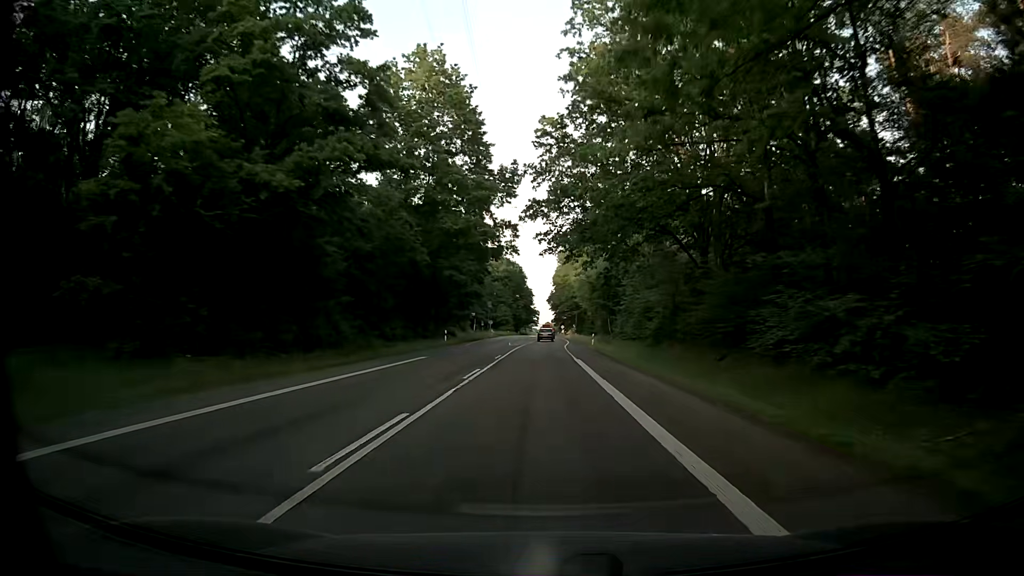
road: secondary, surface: asphalt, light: Day
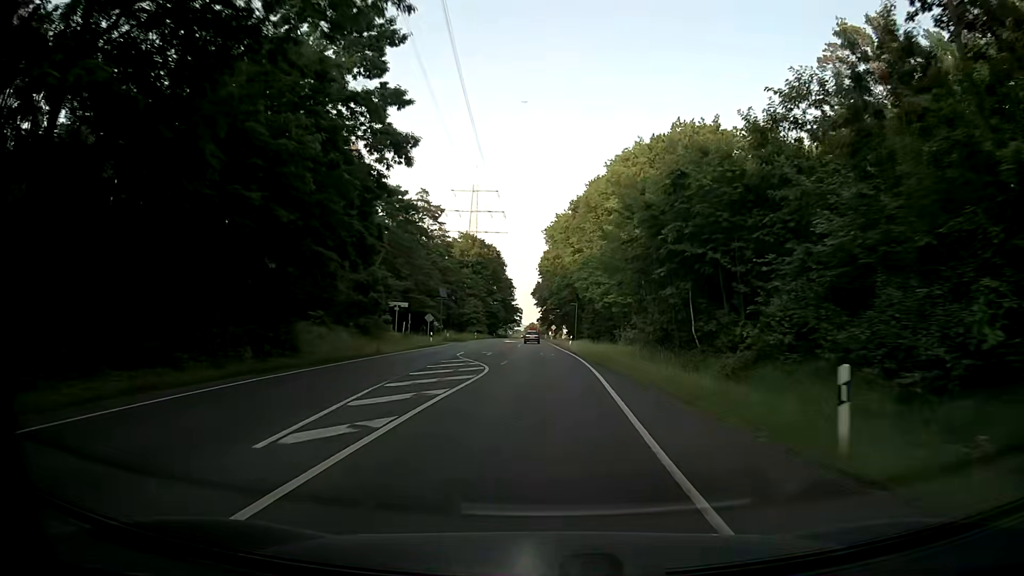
(+0.4, +46.7) m; +1°
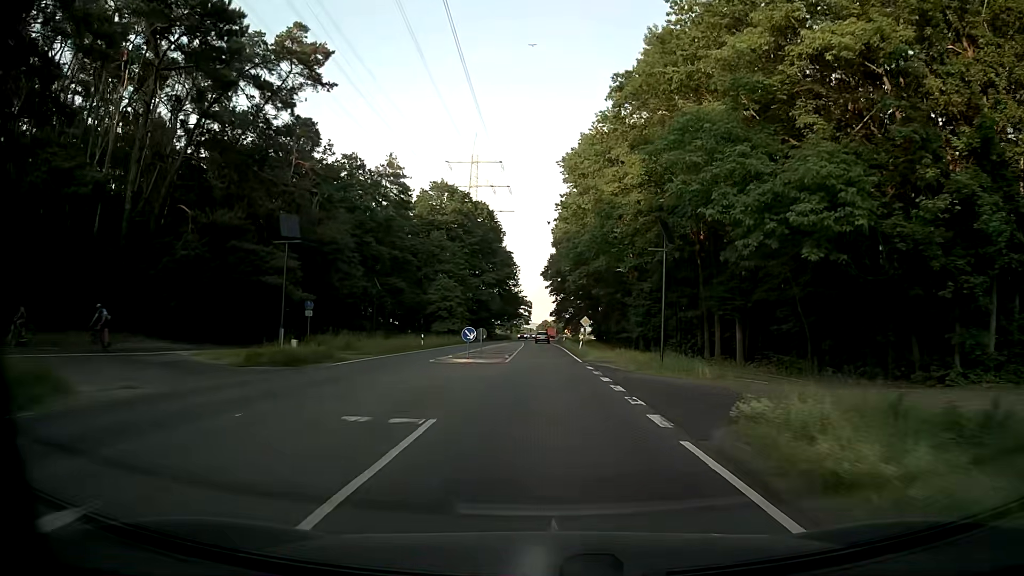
(-0.1, +56.5) m; -1°
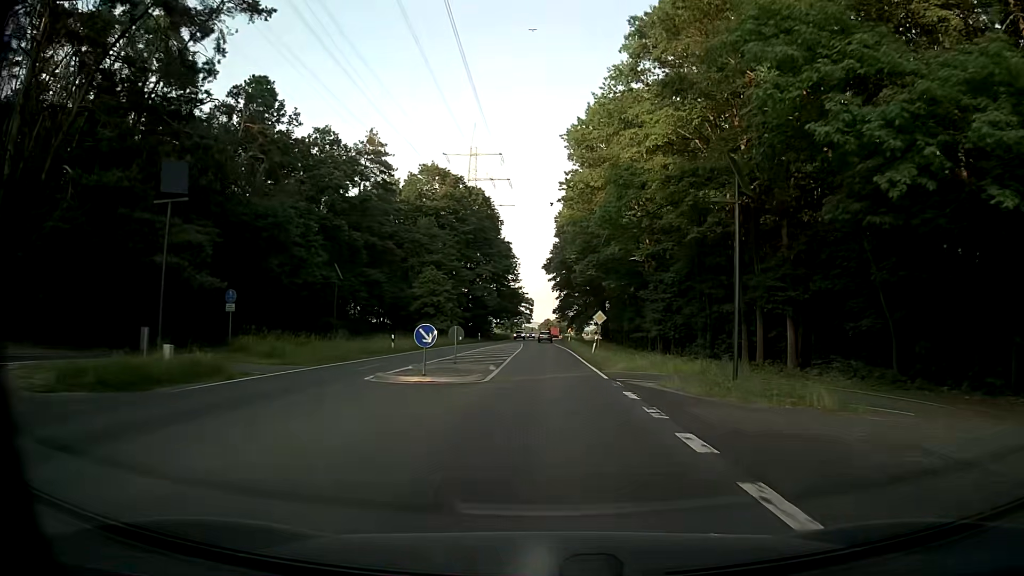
(0.0, +11.1) m; 0°
